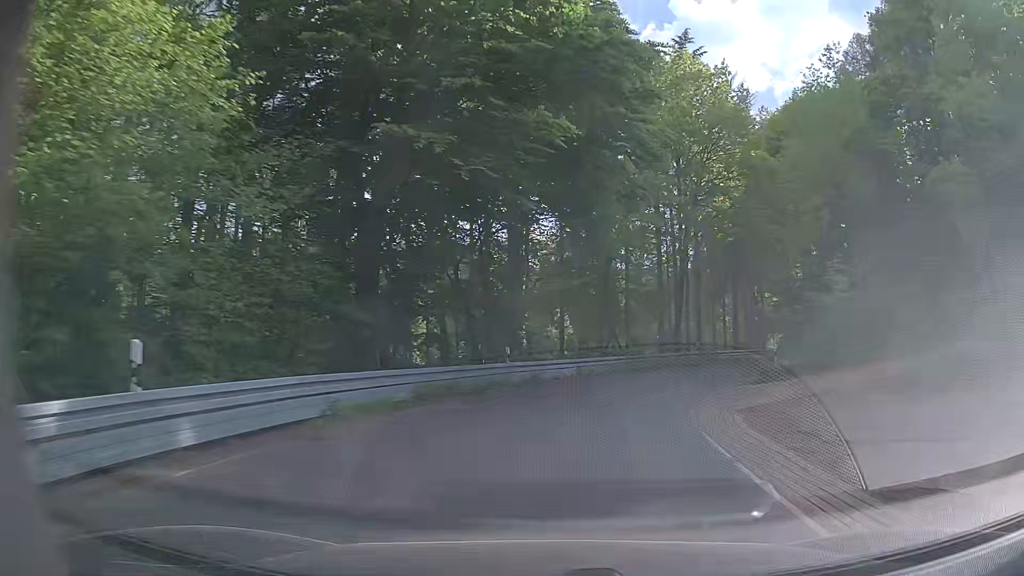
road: secondary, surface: asphalt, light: Day
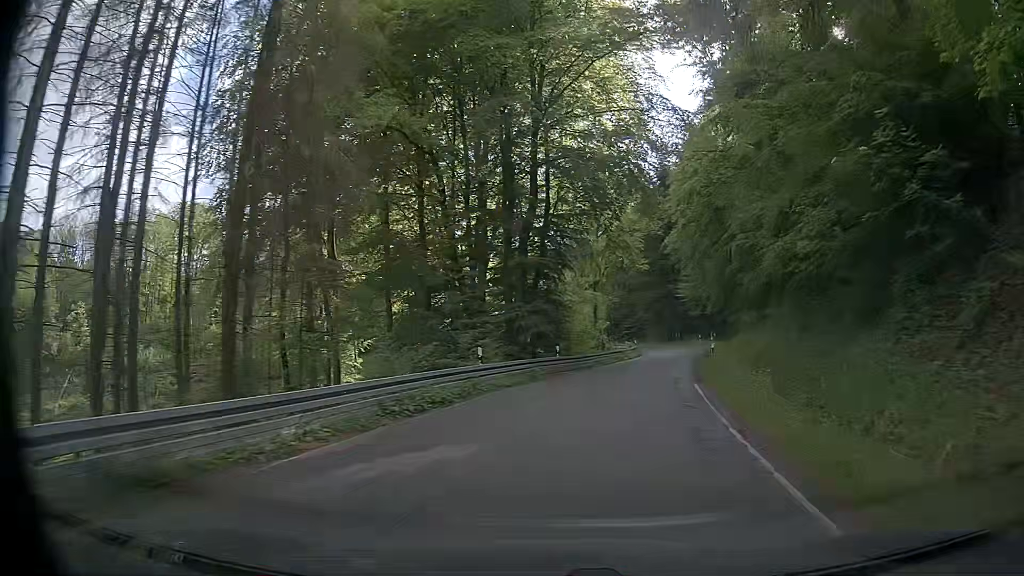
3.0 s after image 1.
(+11.2, +36.1) m; +35°
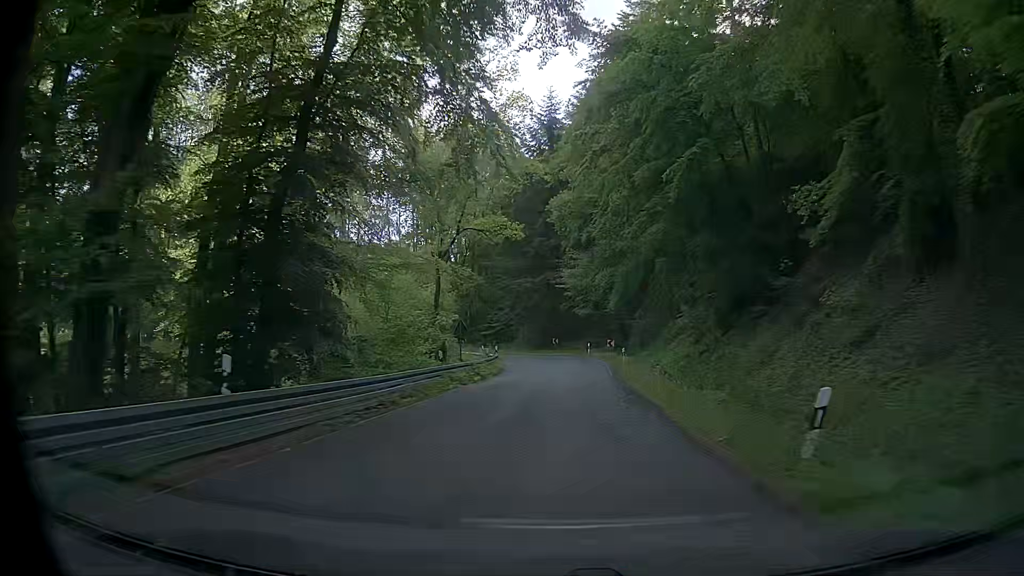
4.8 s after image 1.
(+3.3, +23.5) m; +13°
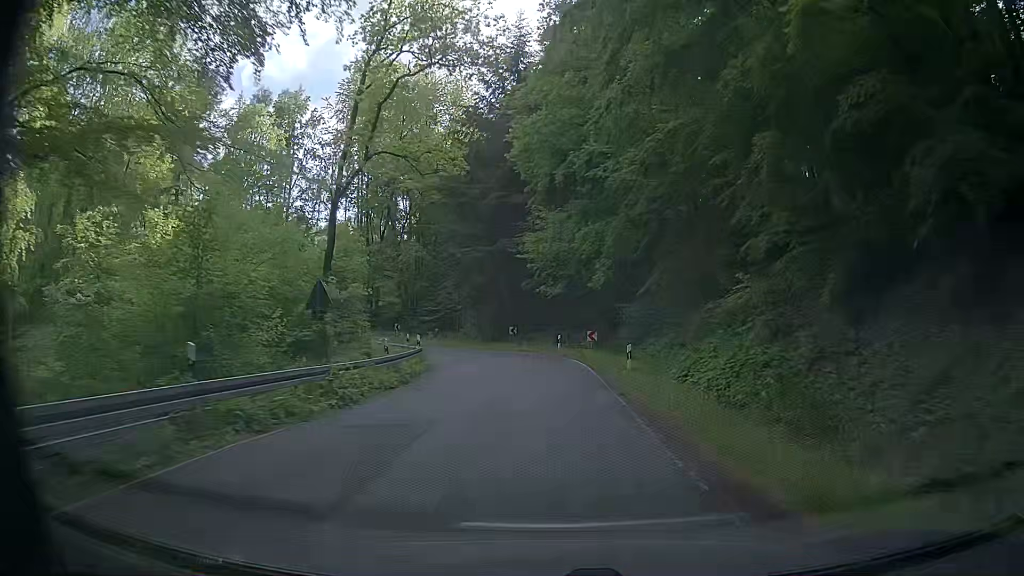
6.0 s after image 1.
(+0.4, +16.2) m; +2°
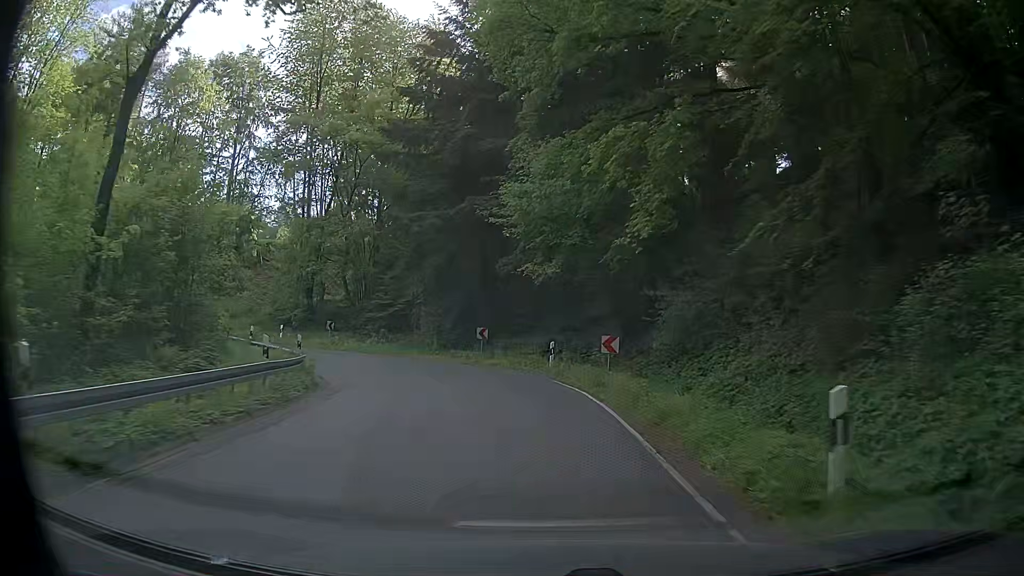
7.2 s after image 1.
(+0.3, +15.2) m; +2°
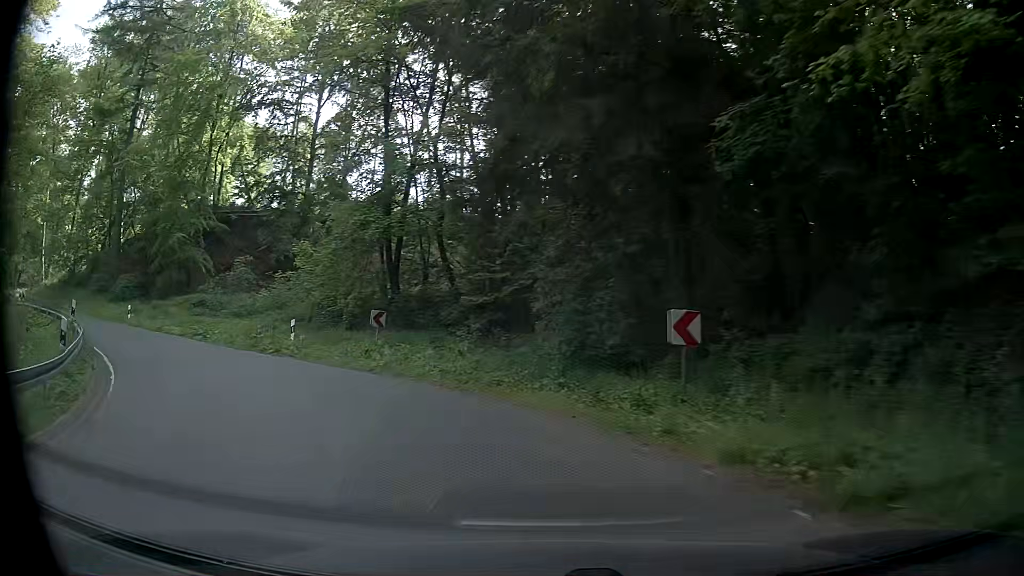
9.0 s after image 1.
(-1.3, +20.5) m; -14°
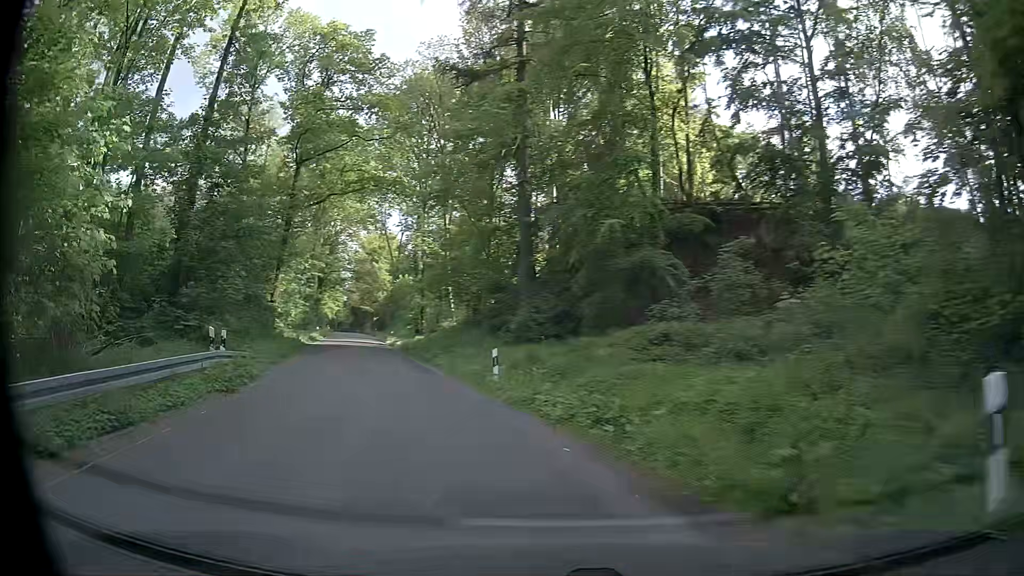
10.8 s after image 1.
(-7.0, +17.7) m; -44°
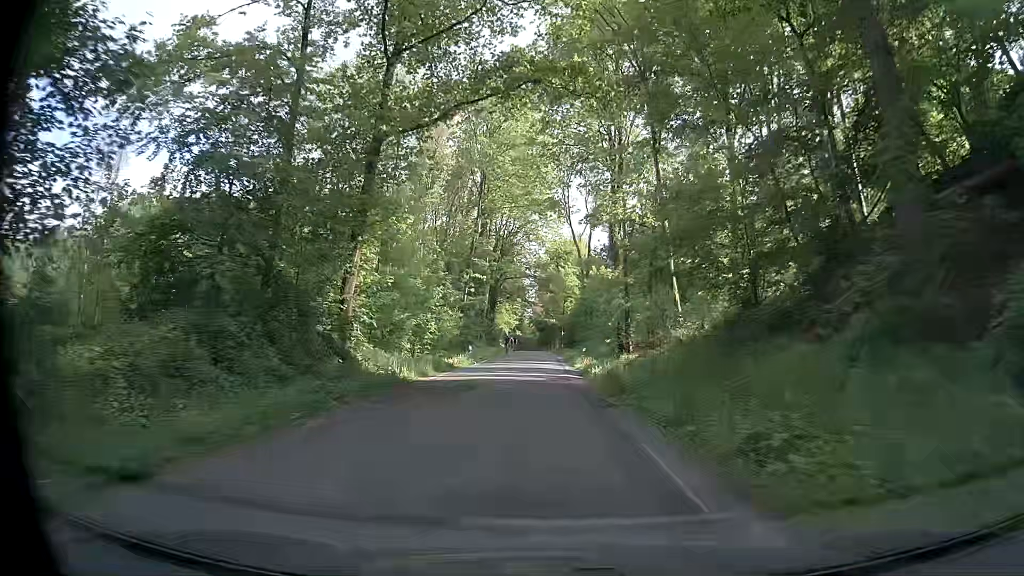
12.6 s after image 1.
(-4.9, +21.2) m; -18°
(0, +10) (0, +20) (-1, +30) (-1, +40) (-1, +50) (-1, +60) (-2, +70) (-2, +80) (-2, +90) (-3, +100) m
